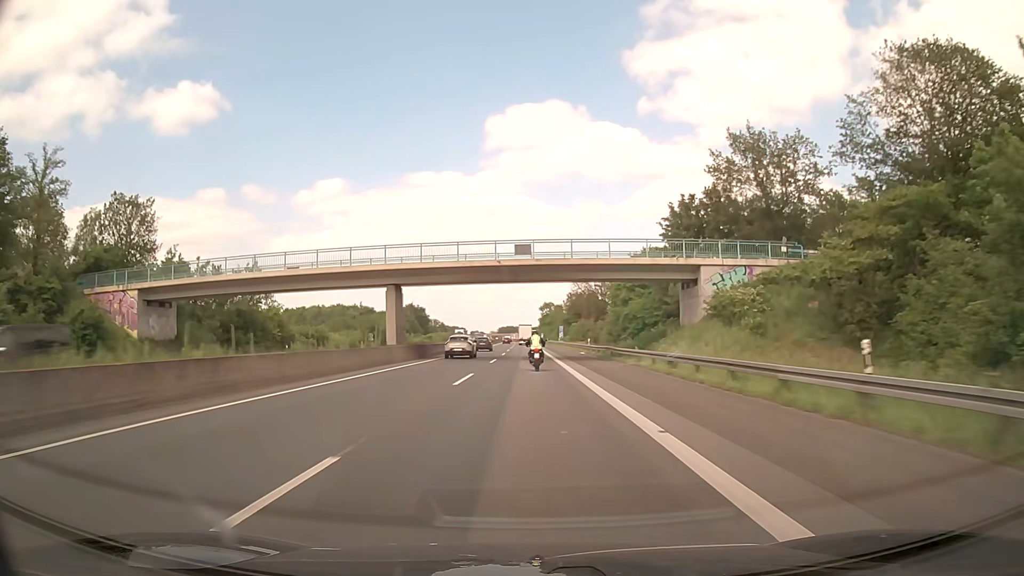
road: motorway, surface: asphalt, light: Day
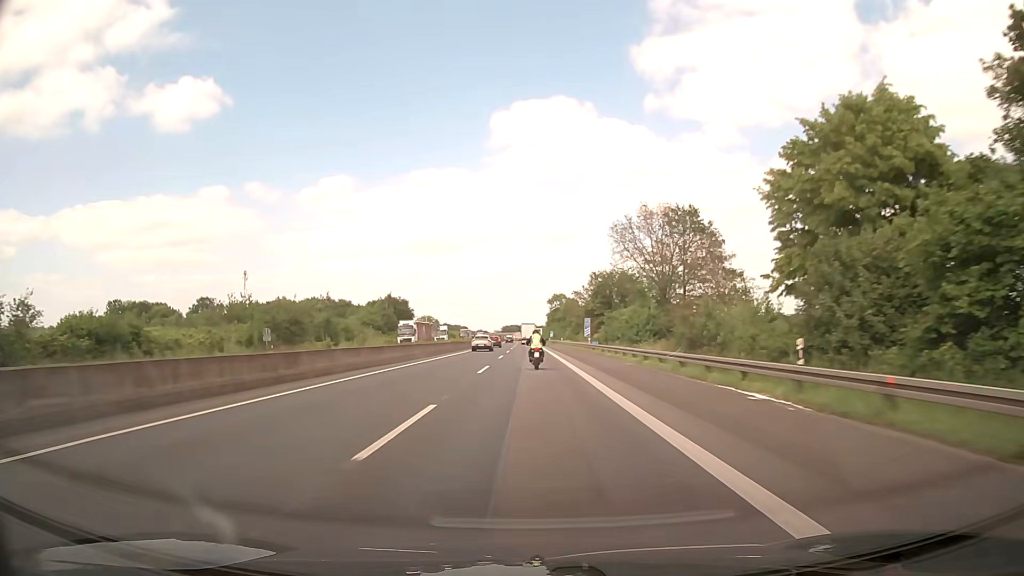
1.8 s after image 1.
(-0.3, +48.2) m; 0°
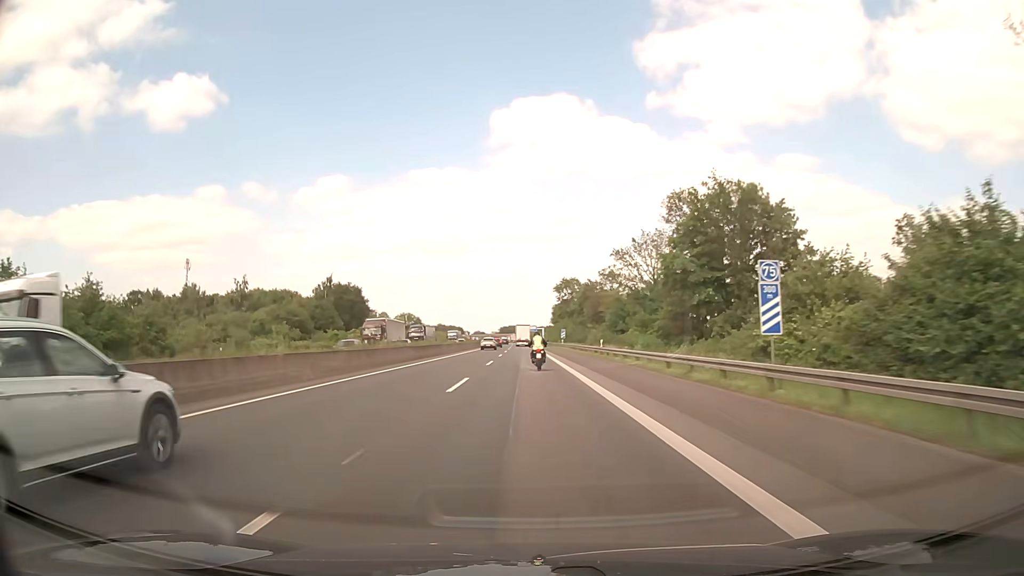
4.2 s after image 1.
(-0.2, +62.5) m; 0°
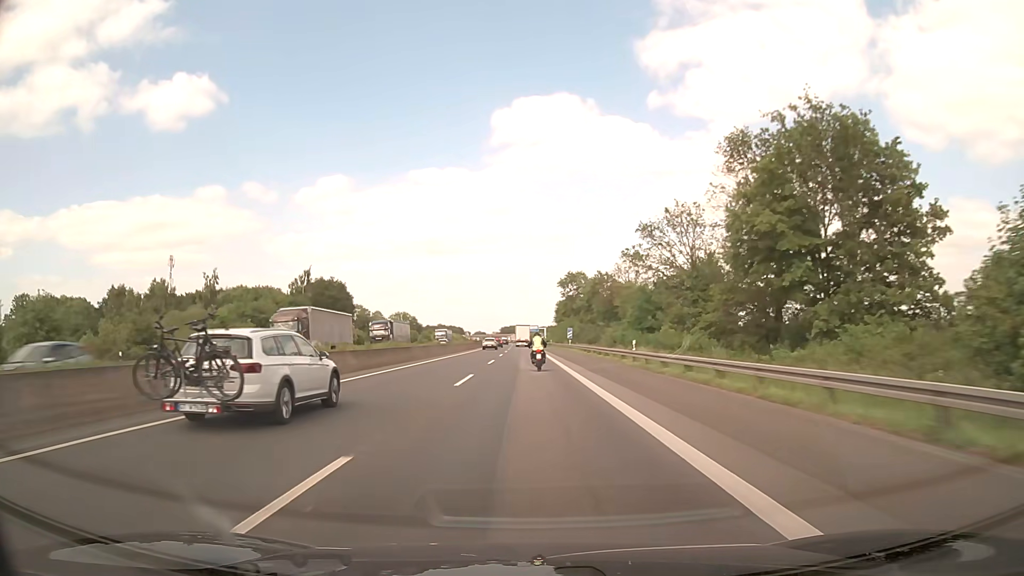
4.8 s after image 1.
(0.0, +15.6) m; 0°
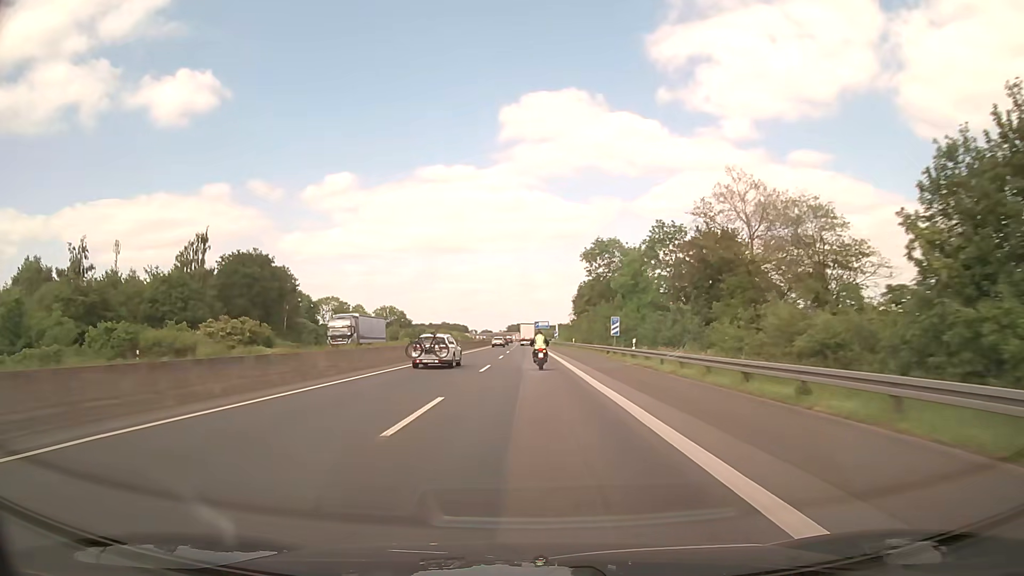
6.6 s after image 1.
(-0.3, +46.6) m; -1°
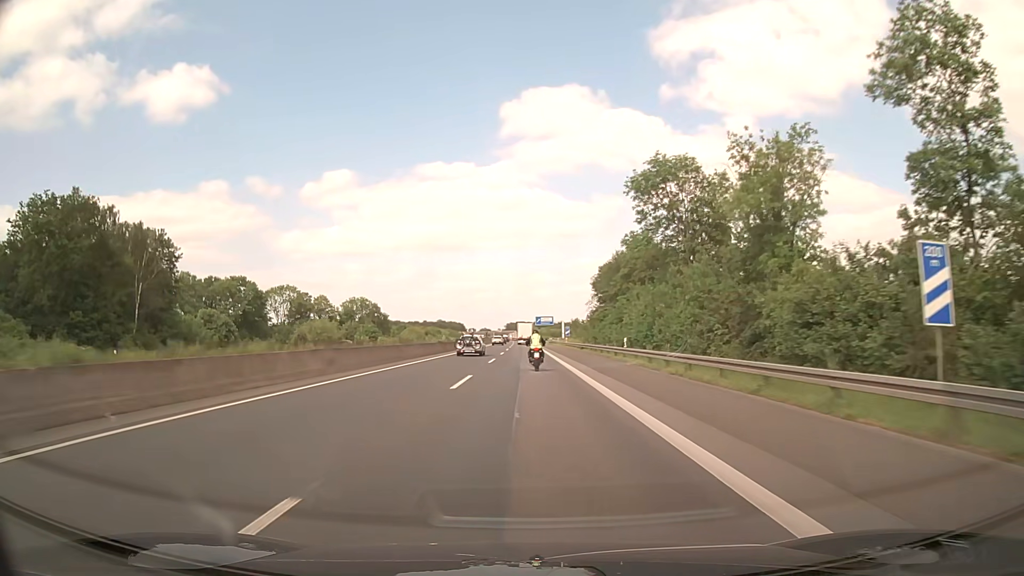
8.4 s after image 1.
(-0.1, +45.8) m; 0°
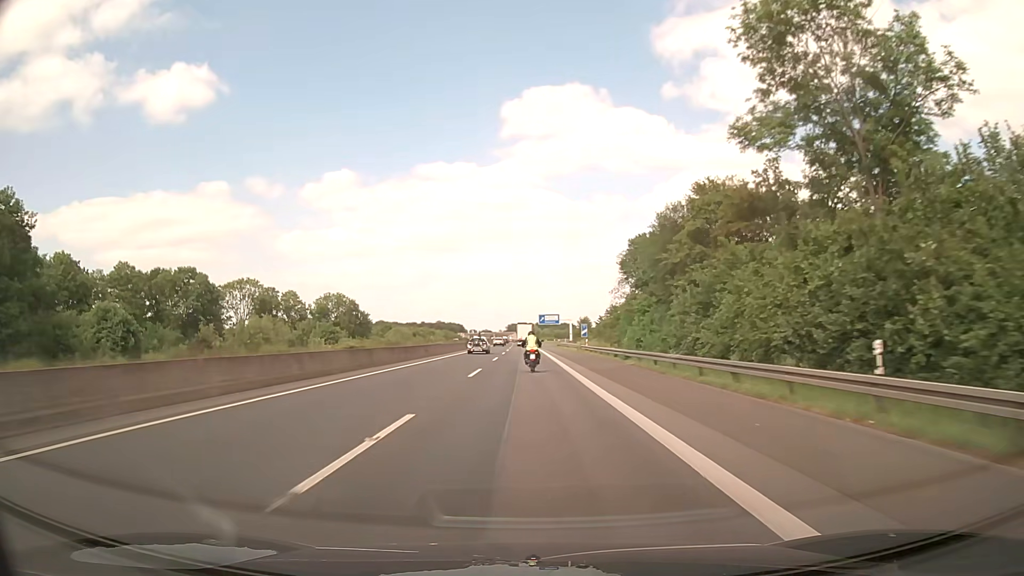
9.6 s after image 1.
(-0.1, +29.8) m; 0°
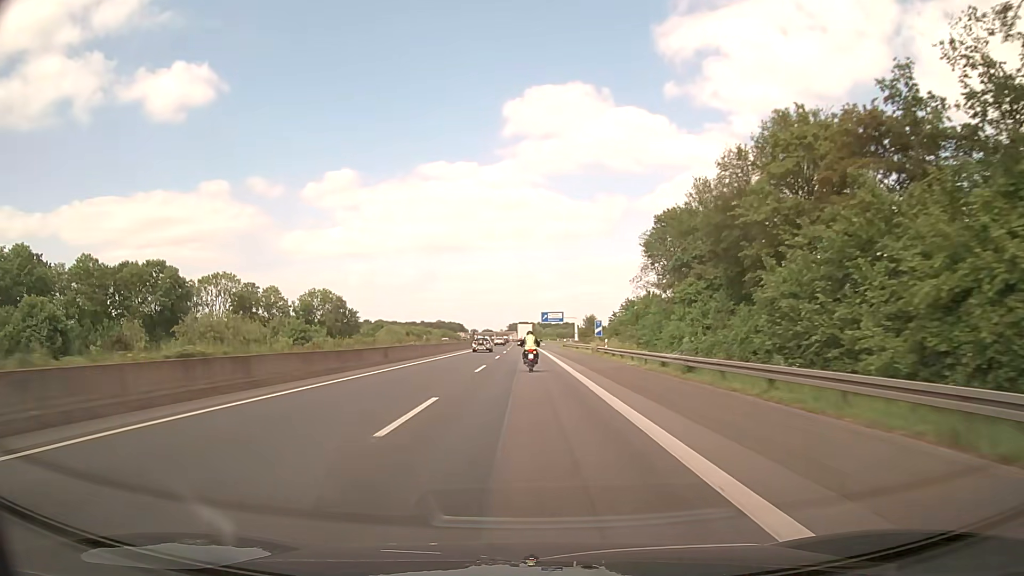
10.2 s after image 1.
(0.0, +14.8) m; 0°
(0, +10) (0, +20) (0, +30) (0, +40) (0, +50) (0, +60) (0, +70) (0, +80) (0, +90) (0, +100) m
